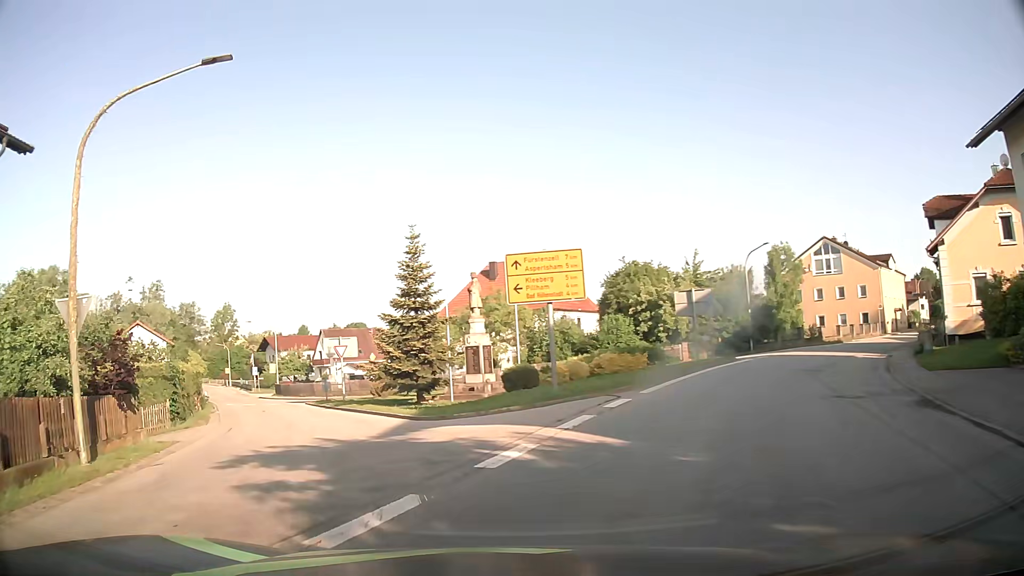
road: secondary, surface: asphalt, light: Day
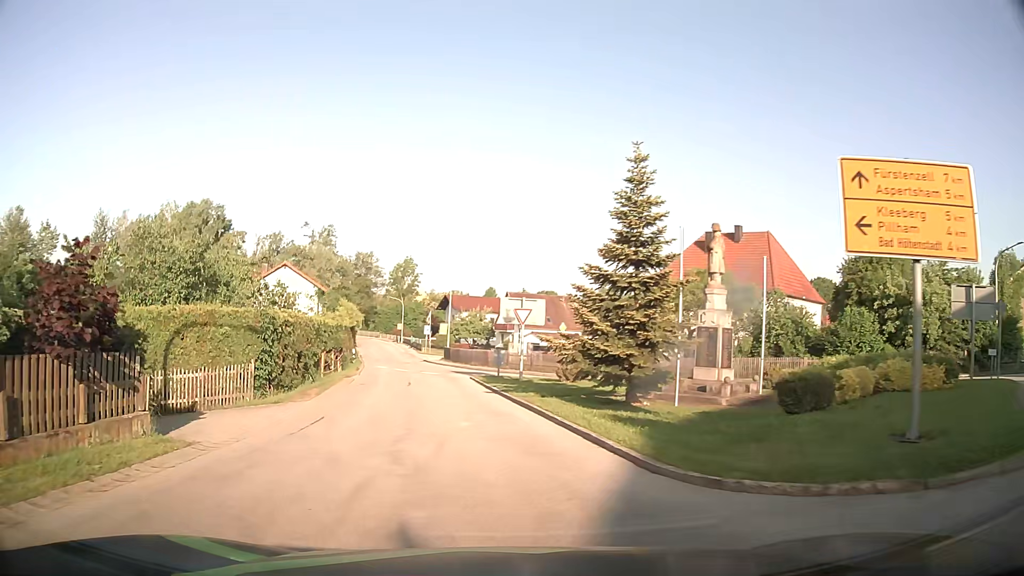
(-1.5, +8.8) m; -18°
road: tertiary
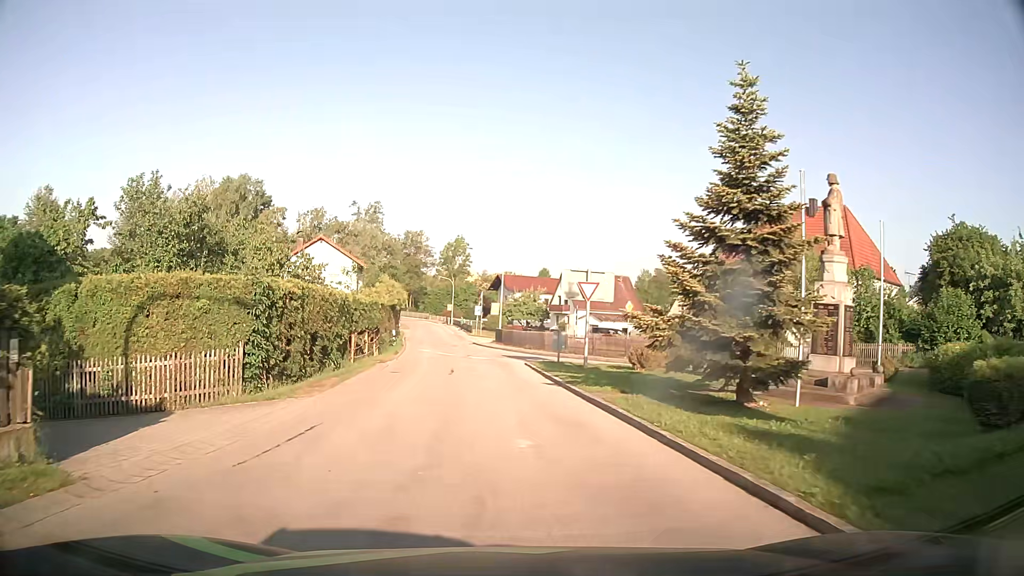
(-0.1, +4.7) m; -2°
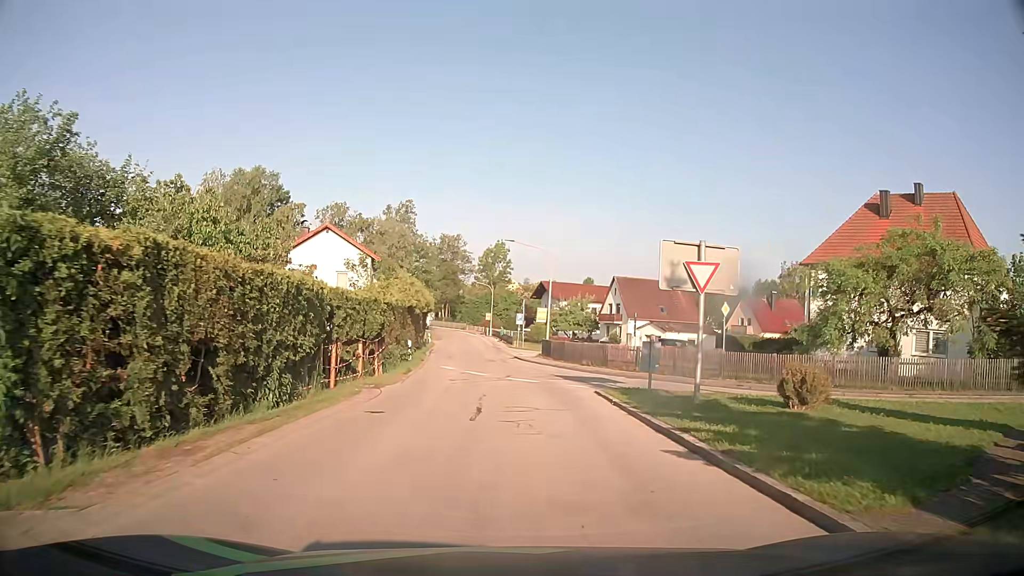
(-0.5, +9.7) m; -4°
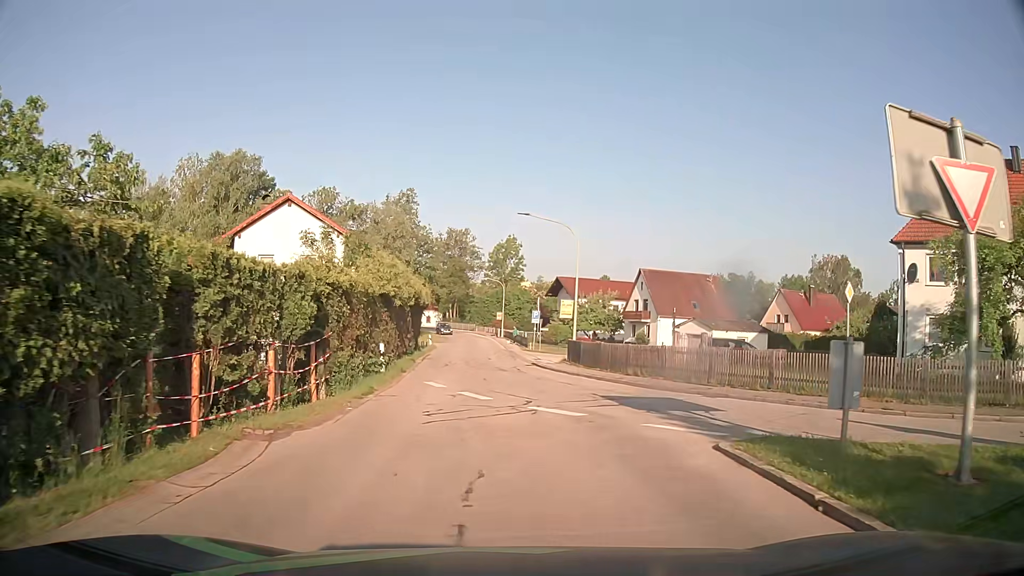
(-0.1, +9.4) m; -1°
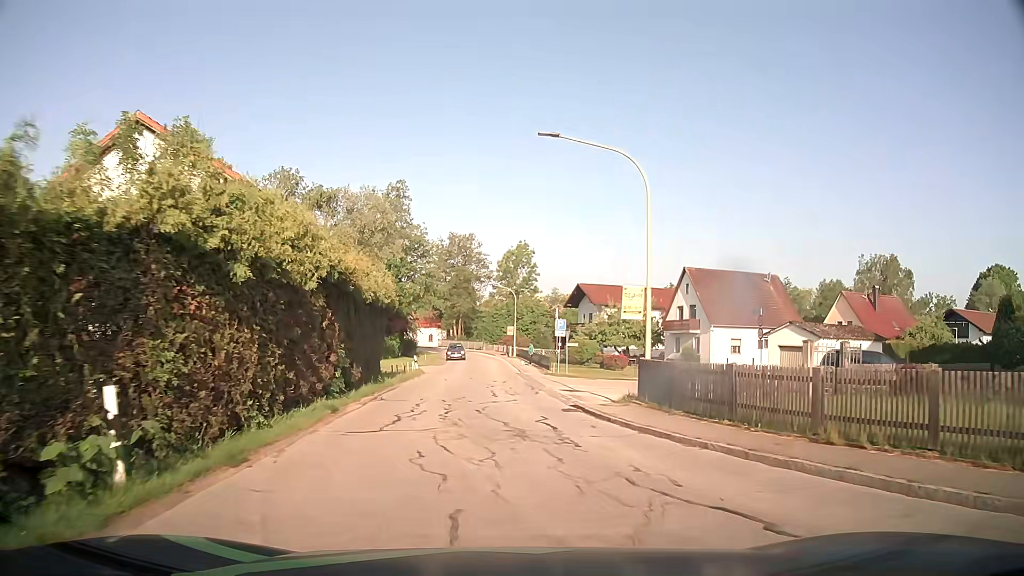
(-0.1, +15.2) m; 0°
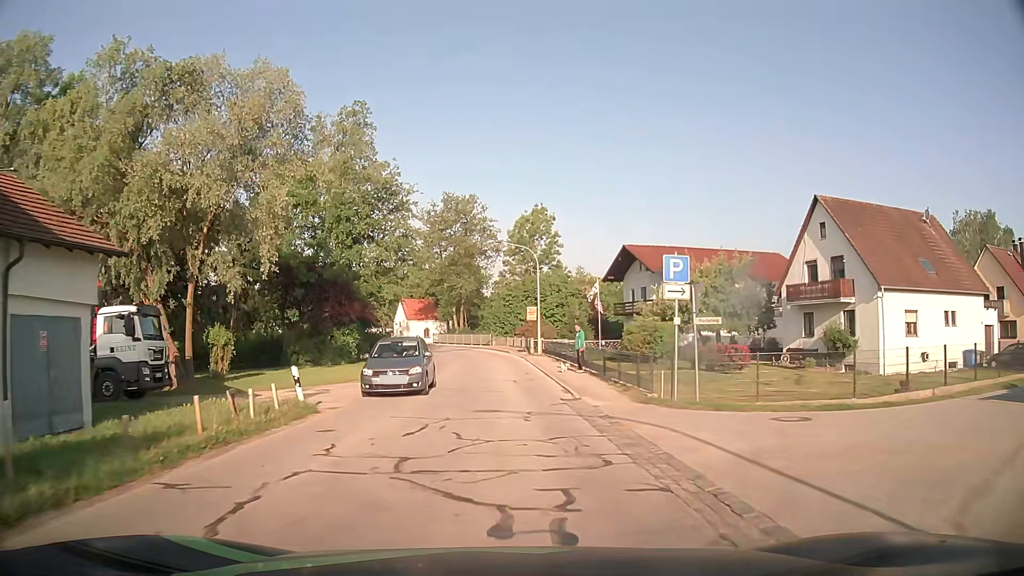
(-0.6, +25.3) m; -2°
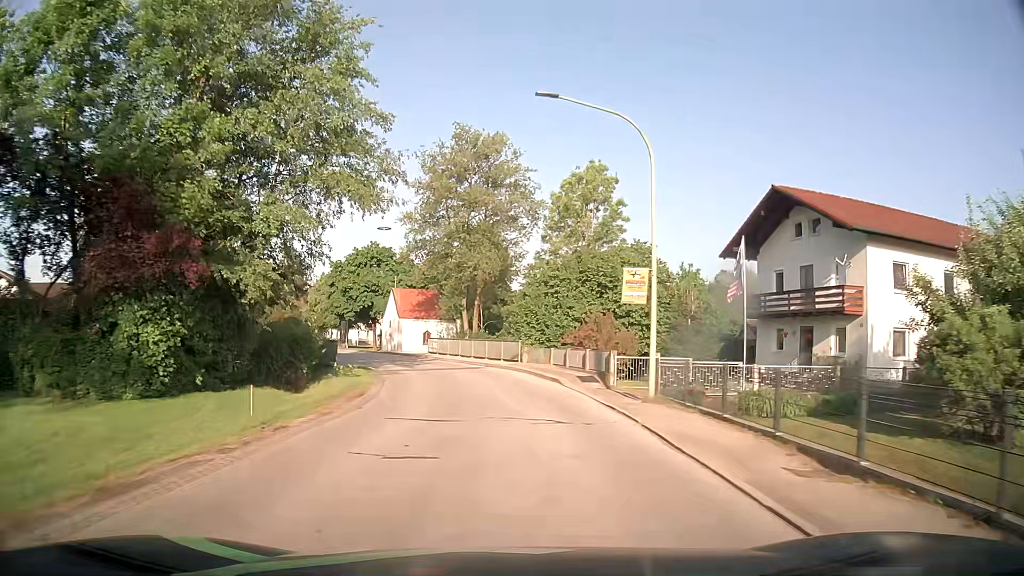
(-0.9, +27.9) m; -3°
(0, +10) (0, +20) (-2, +30) (-5, +39) (-9, +49) (-13, +58) (-17, +67) (-21, +76) (-25, +85) (-29, +94) m
